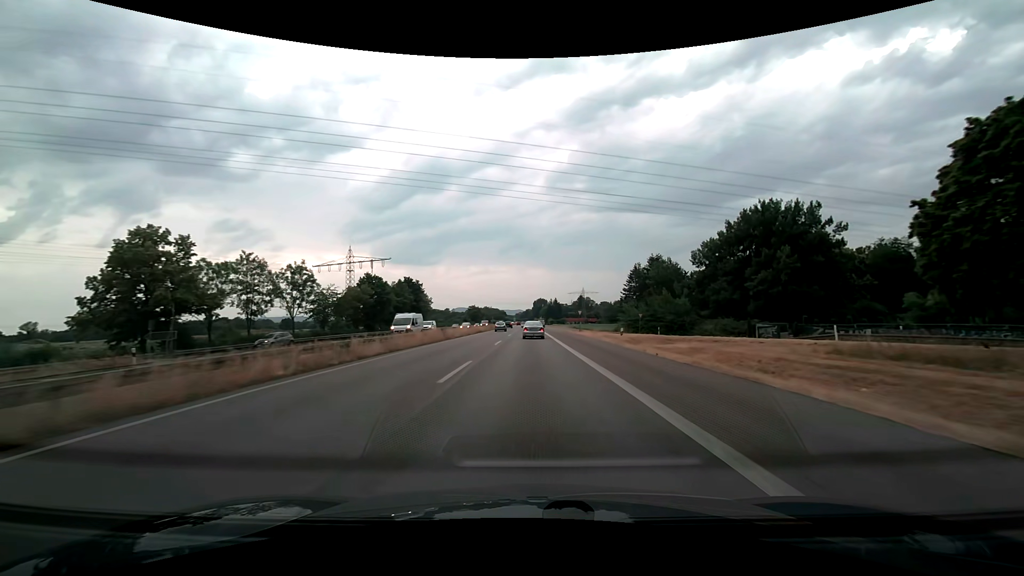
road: trunk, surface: asphalt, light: Day
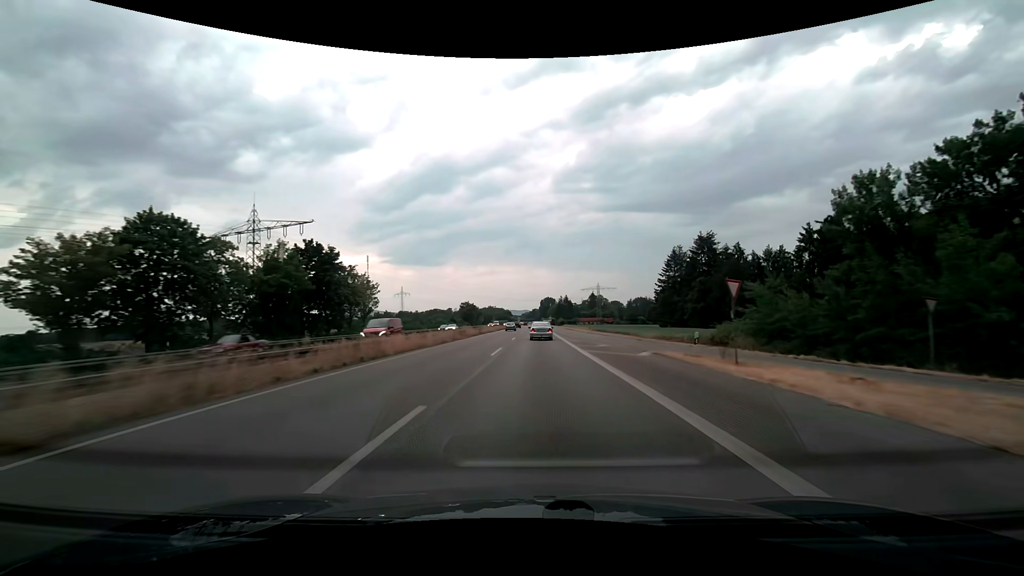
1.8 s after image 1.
(-0.2, +46.0) m; -1°
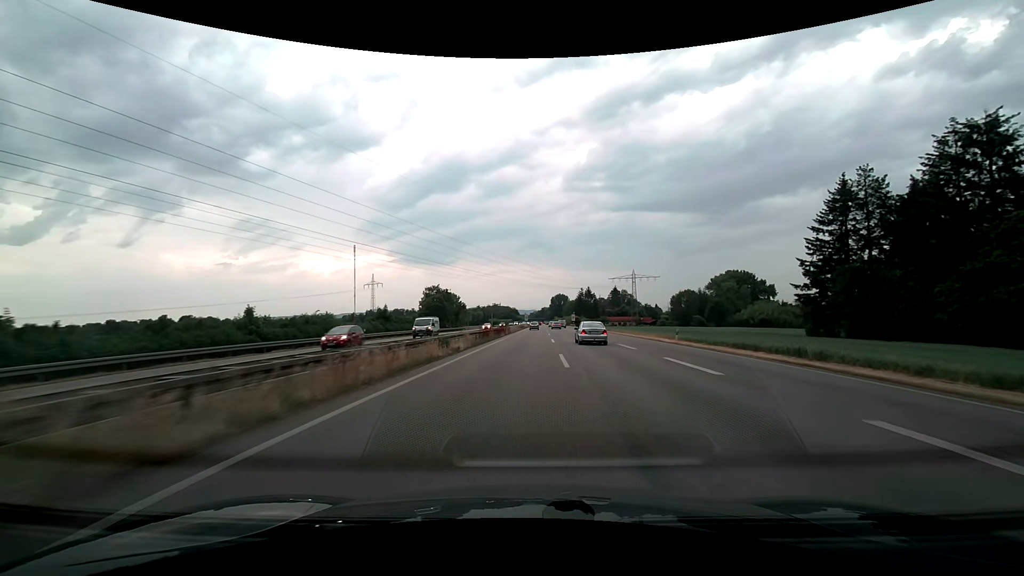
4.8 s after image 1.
(-1.5, +79.6) m; -1°
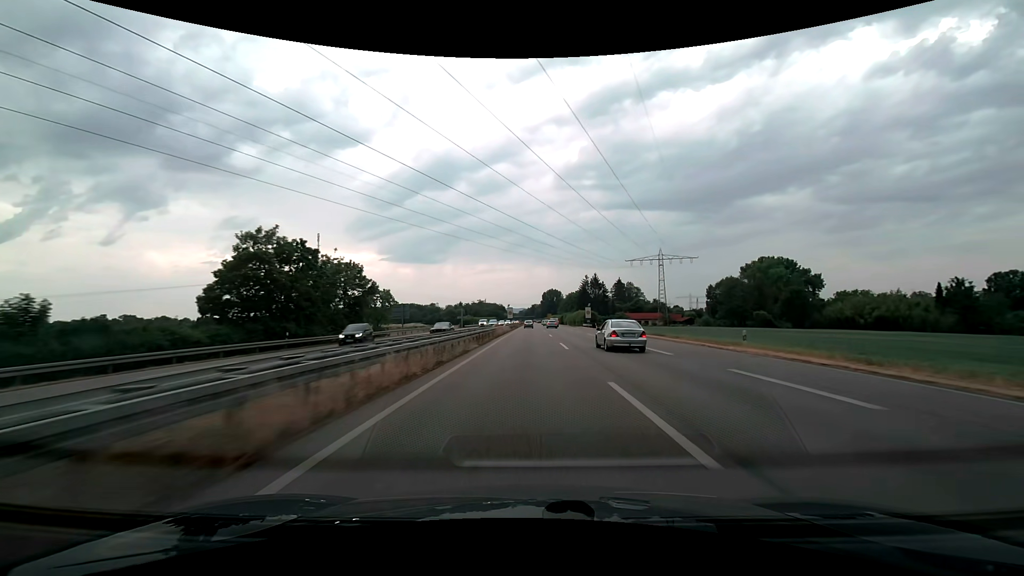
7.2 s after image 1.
(+1.0, +65.2) m; +1°
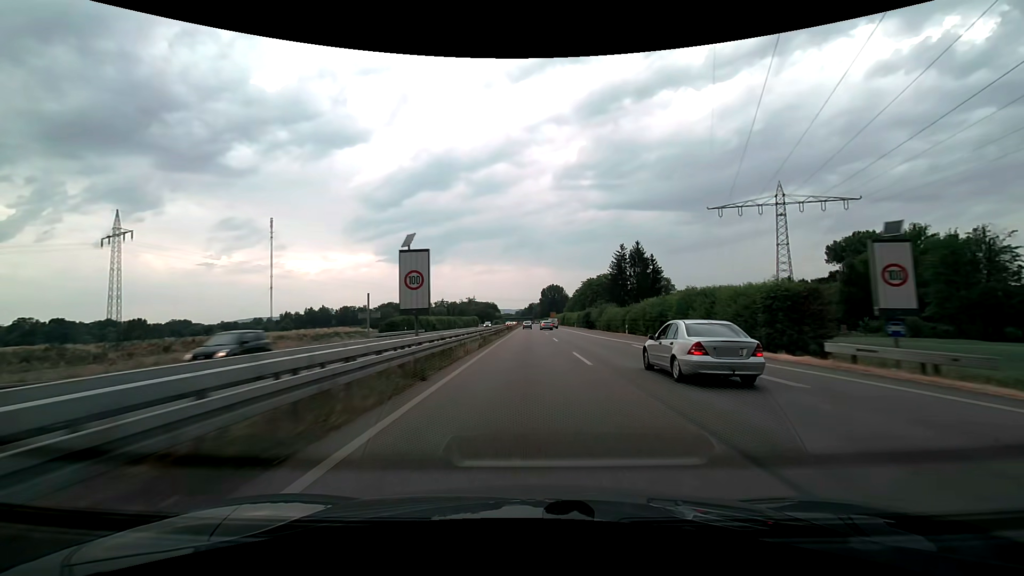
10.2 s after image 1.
(+0.3, +81.5) m; 0°
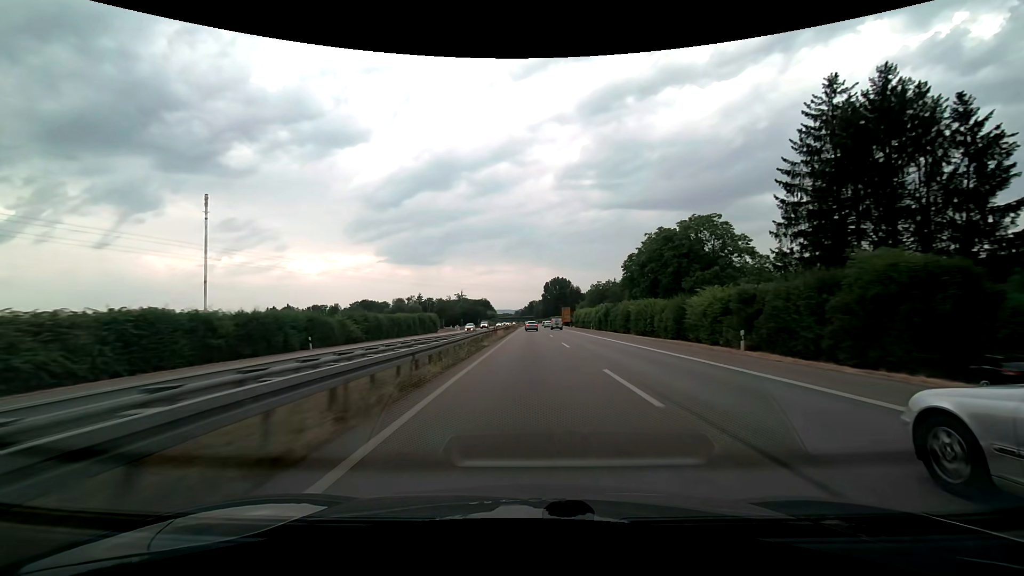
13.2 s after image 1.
(0.0, +81.3) m; 0°
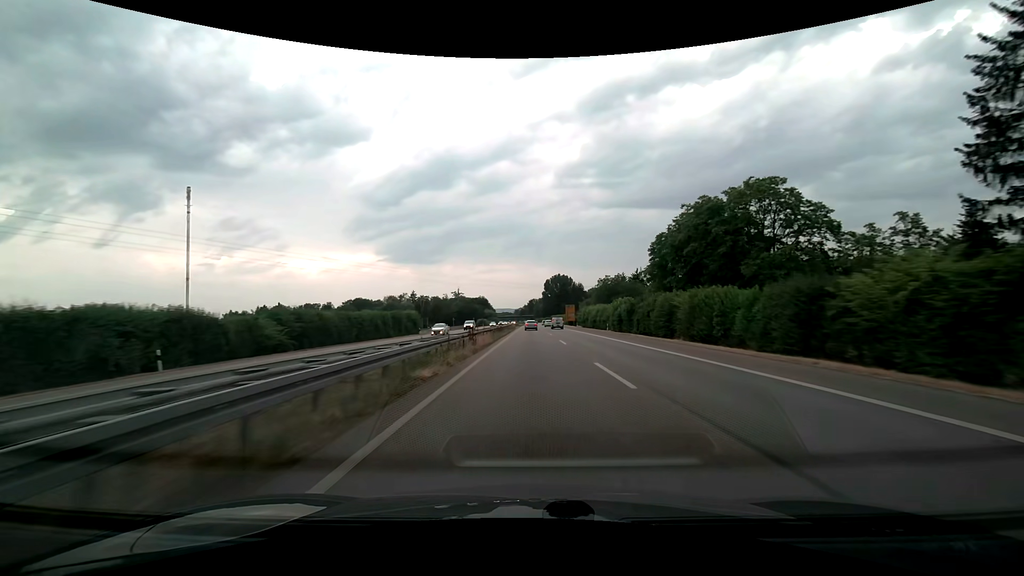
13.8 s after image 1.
(0.0, +16.3) m; 0°
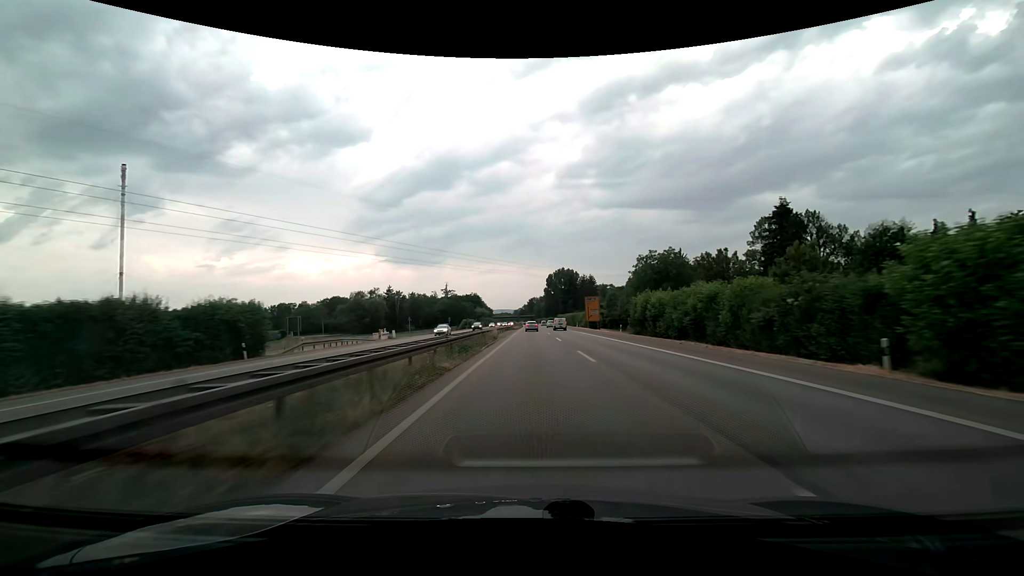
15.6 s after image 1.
(0.0, +48.7) m; 0°
(0, +10) (0, +20) (0, +30) (0, +40) (0, +50) (0, +60) (0, +70) (0, +80) (0, +90) (0, +100) m
